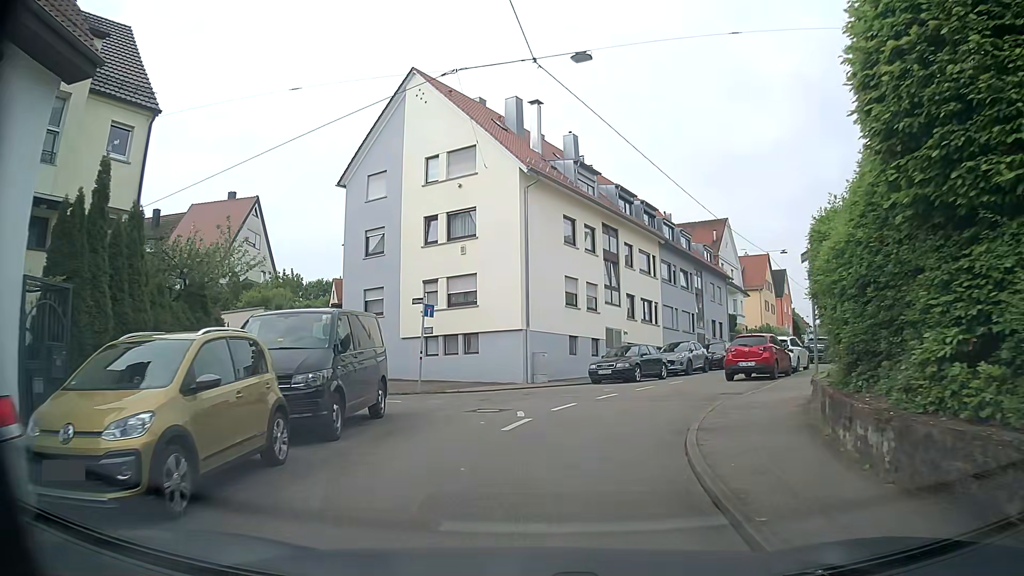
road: residential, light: Day
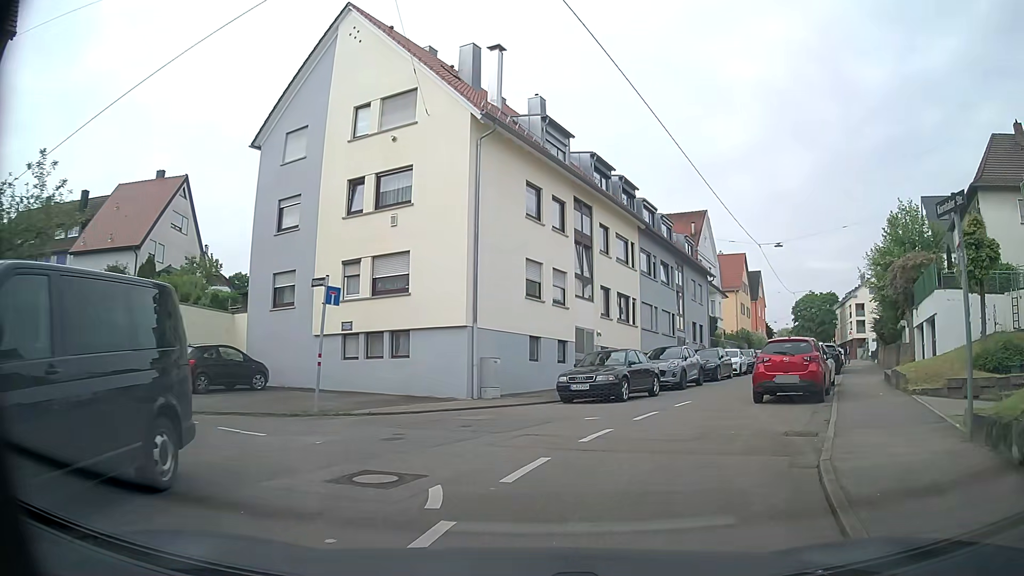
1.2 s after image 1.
(0.0, +6.6) m; +3°
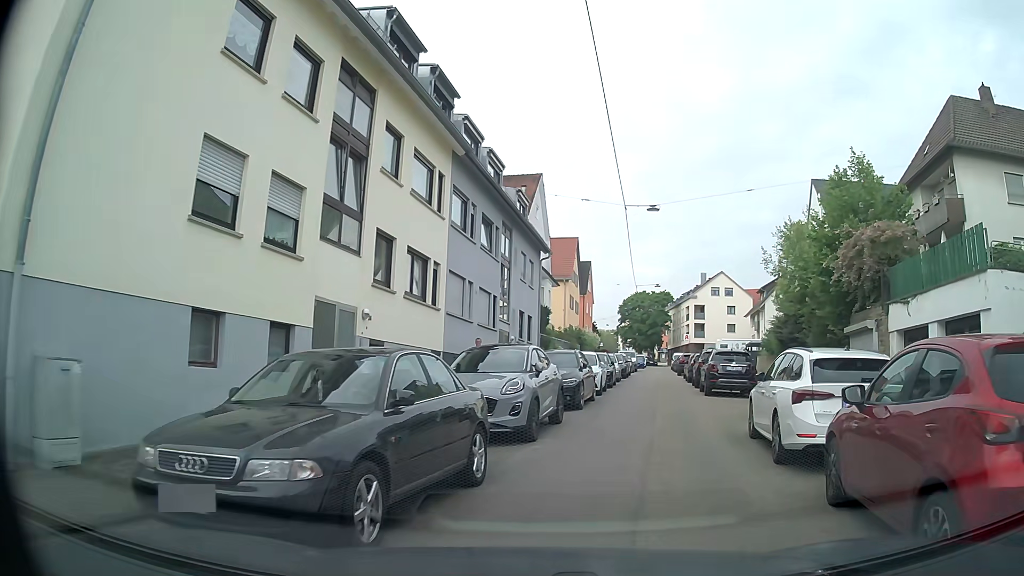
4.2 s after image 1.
(+1.6, +12.5) m; +17°
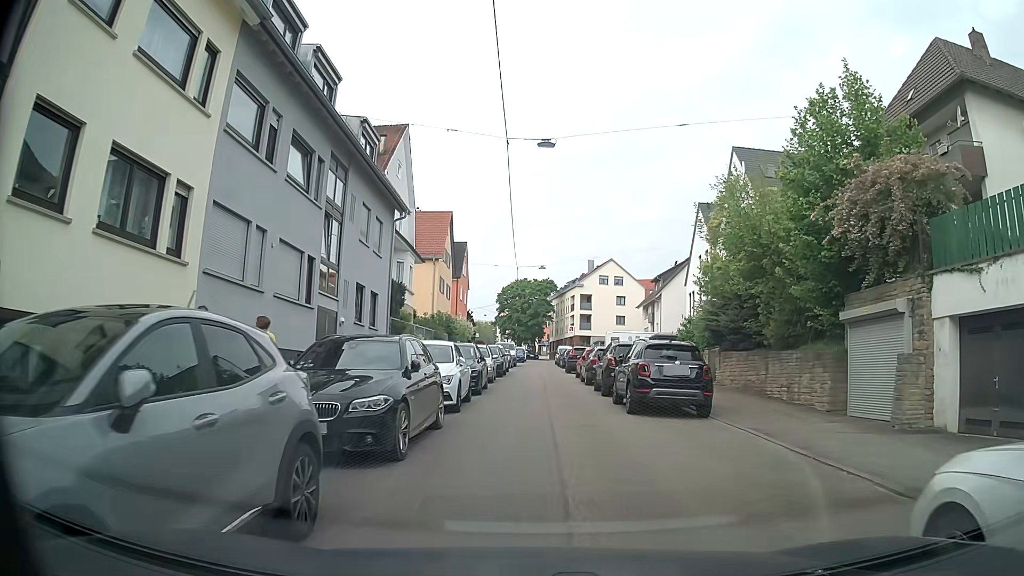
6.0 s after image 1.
(+0.9, +8.7) m; +12°
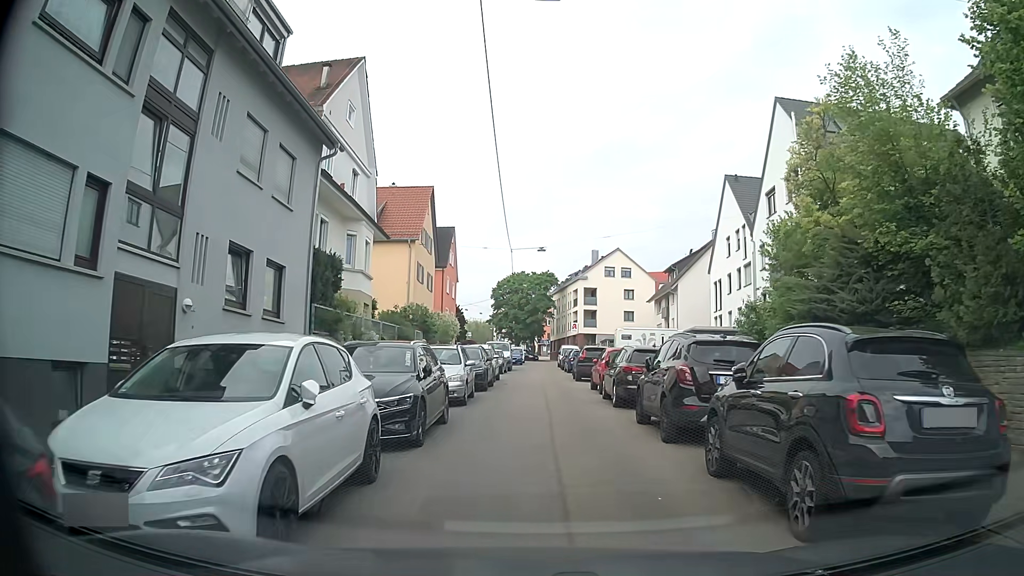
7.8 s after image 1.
(-0.1, +9.6) m; -1°
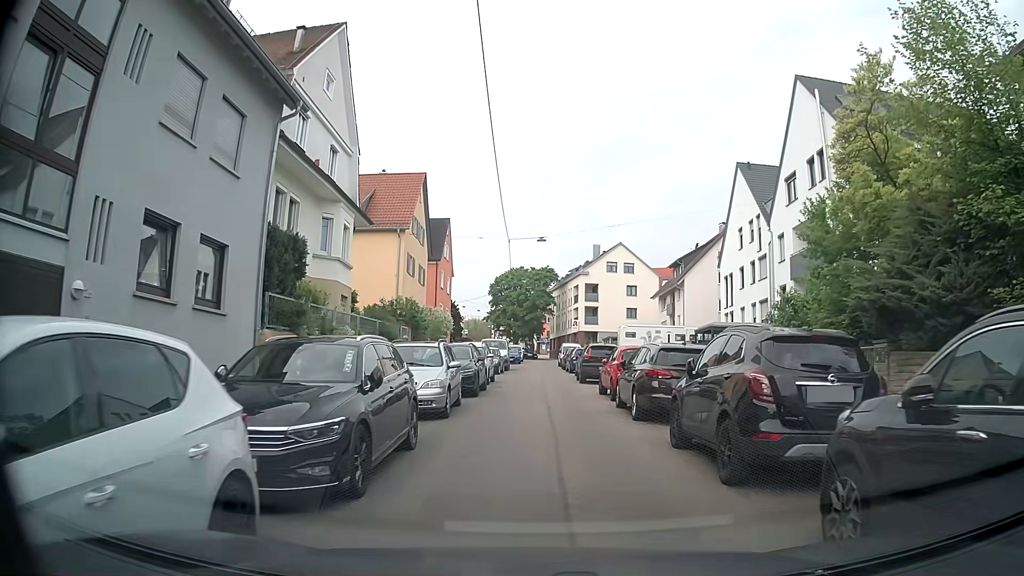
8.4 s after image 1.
(0.0, +3.3) m; 0°
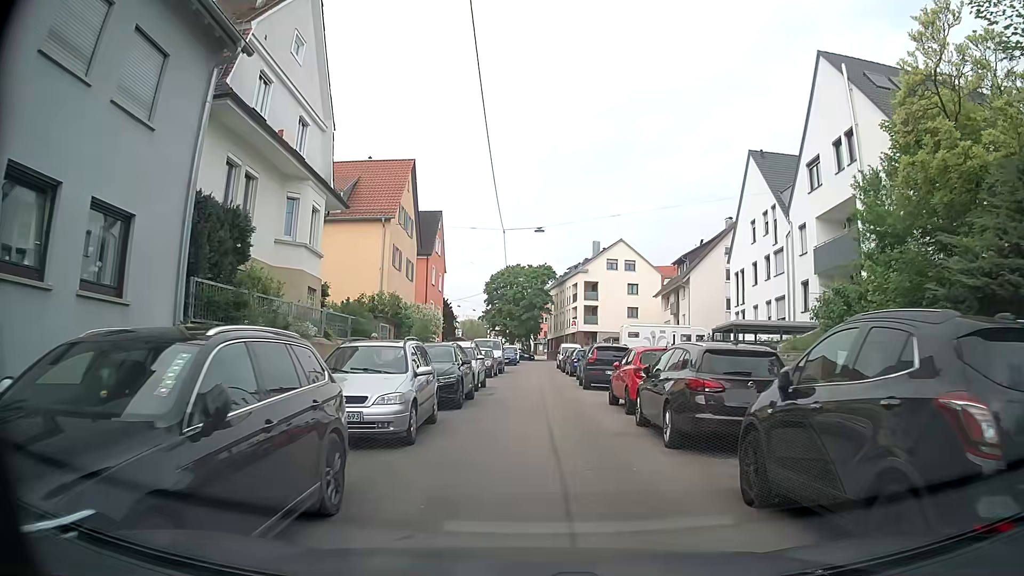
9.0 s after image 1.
(0.0, +3.5) m; -1°
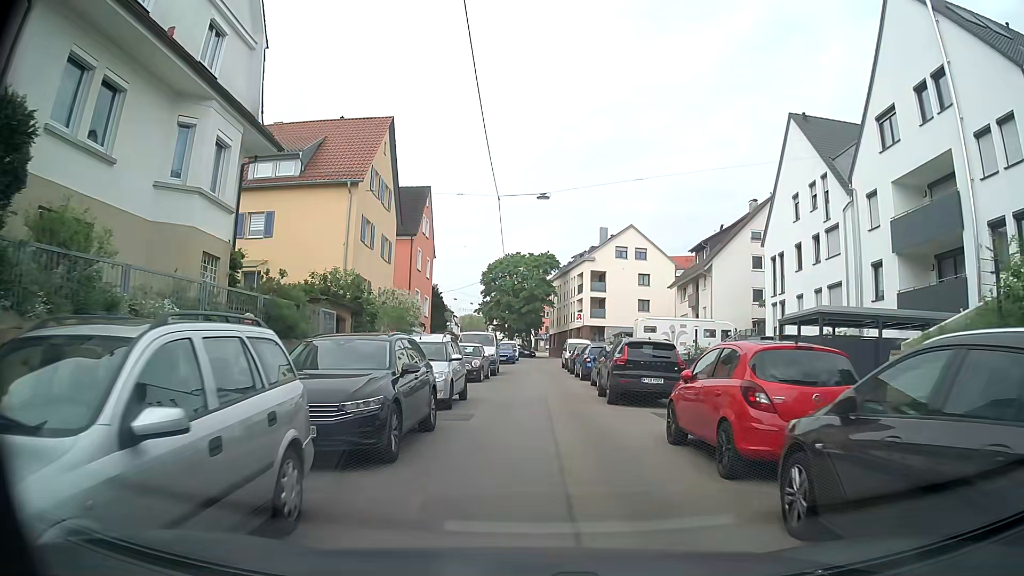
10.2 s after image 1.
(+0.2, +7.4) m; +1°
